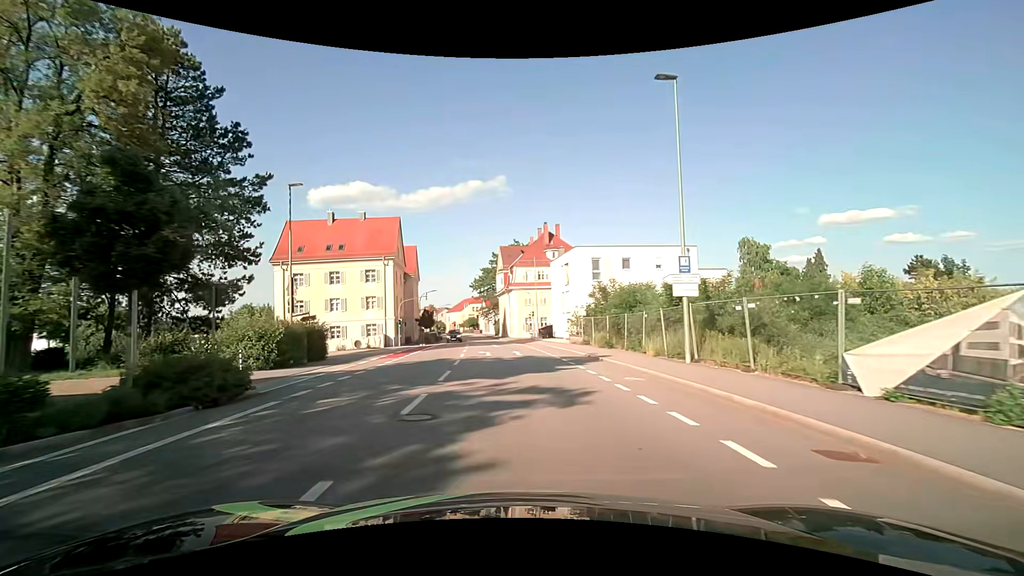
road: tertiary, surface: asphalt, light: Day
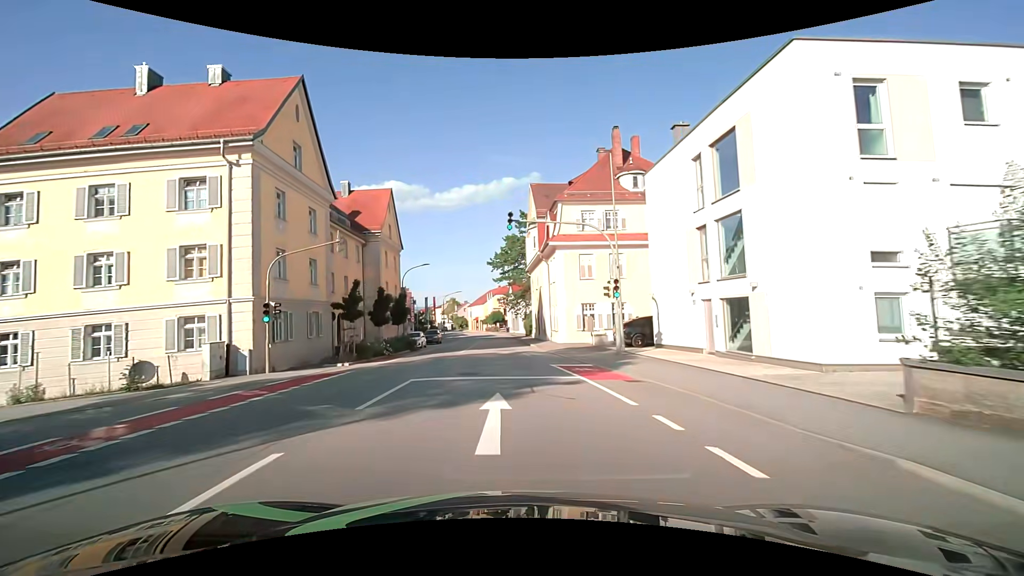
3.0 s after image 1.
(-0.9, +34.6) m; -4°
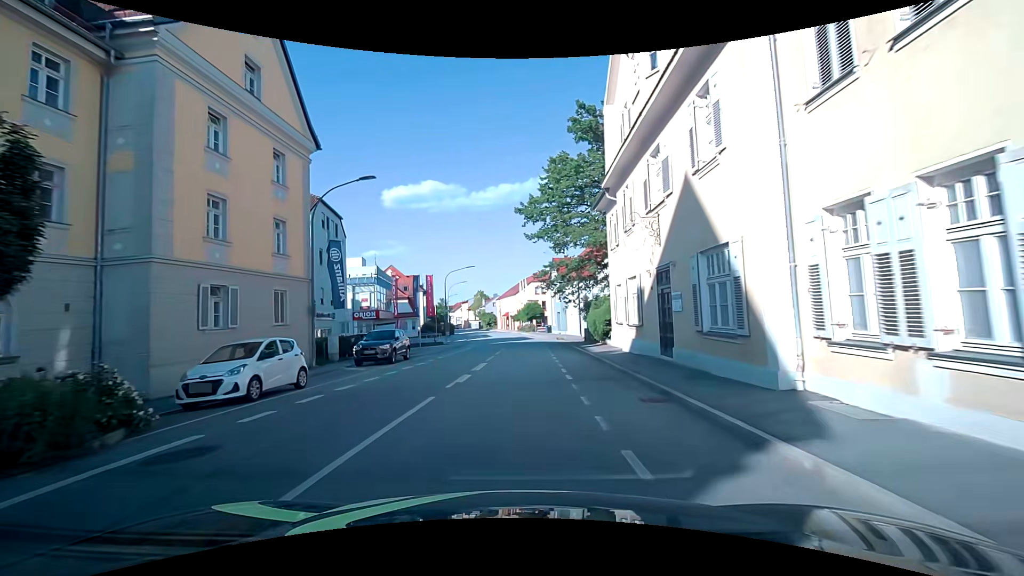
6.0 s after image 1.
(-1.1, +32.0) m; -4°
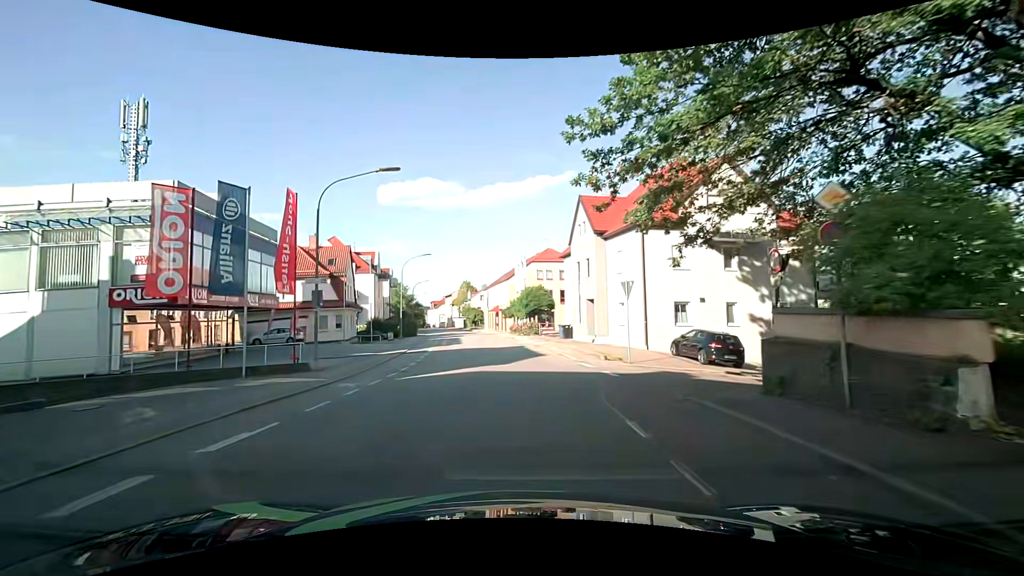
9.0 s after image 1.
(+0.3, +30.4) m; +1°
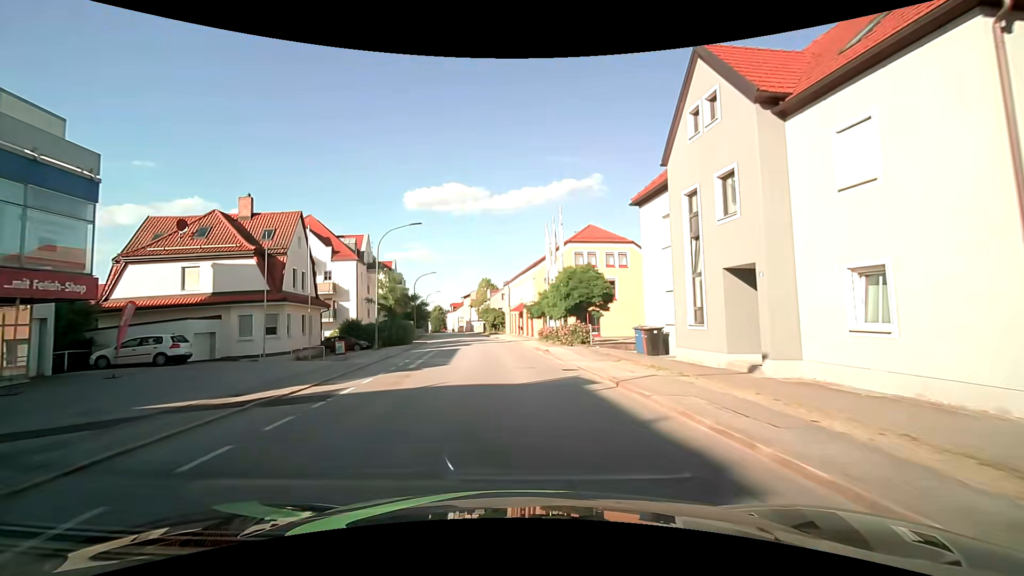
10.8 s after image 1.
(-0.4, +17.9) m; -3°
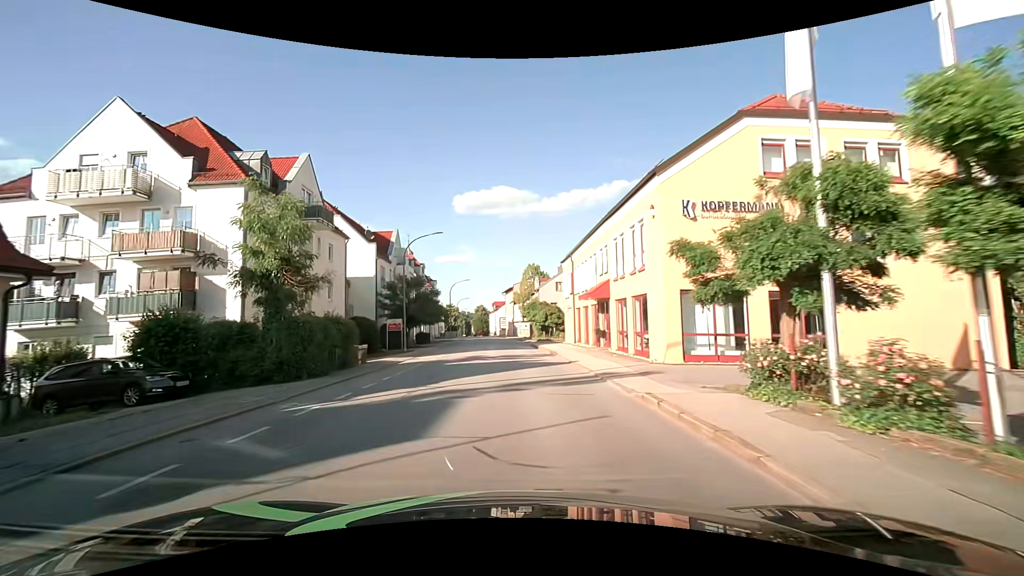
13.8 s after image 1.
(-1.4, +29.4) m; -6°
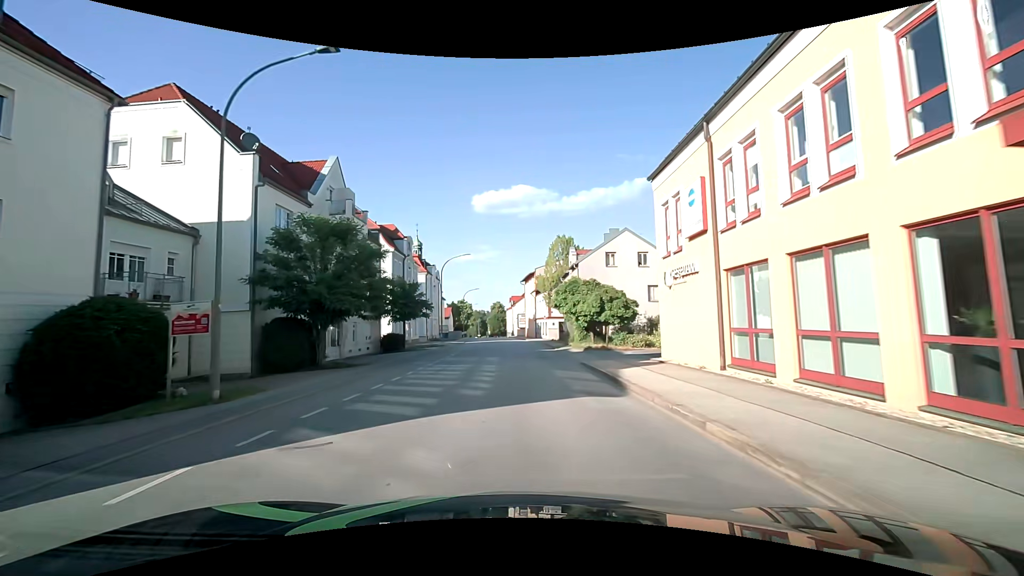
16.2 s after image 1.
(-0.4, +24.6) m; -3°
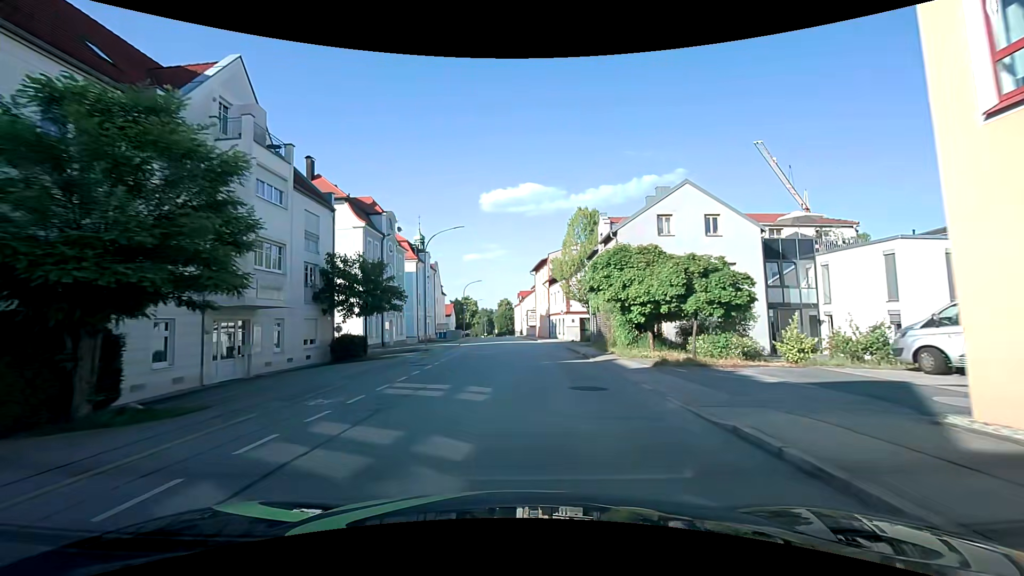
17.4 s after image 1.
(+0.2, +12.7) m; +1°
(0, +10) (0, +20) (0, +30) (0, +40) (0, +50) (-1, +60) (-1, +70) (-2, +80) (-3, +90) (-3, +100) m
